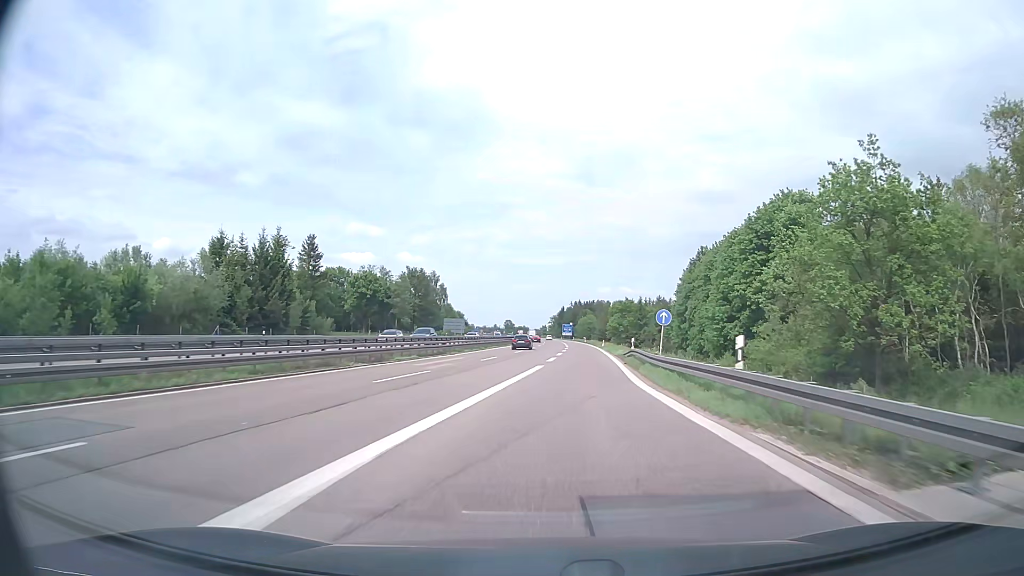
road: motorway_link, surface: asphalt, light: Day
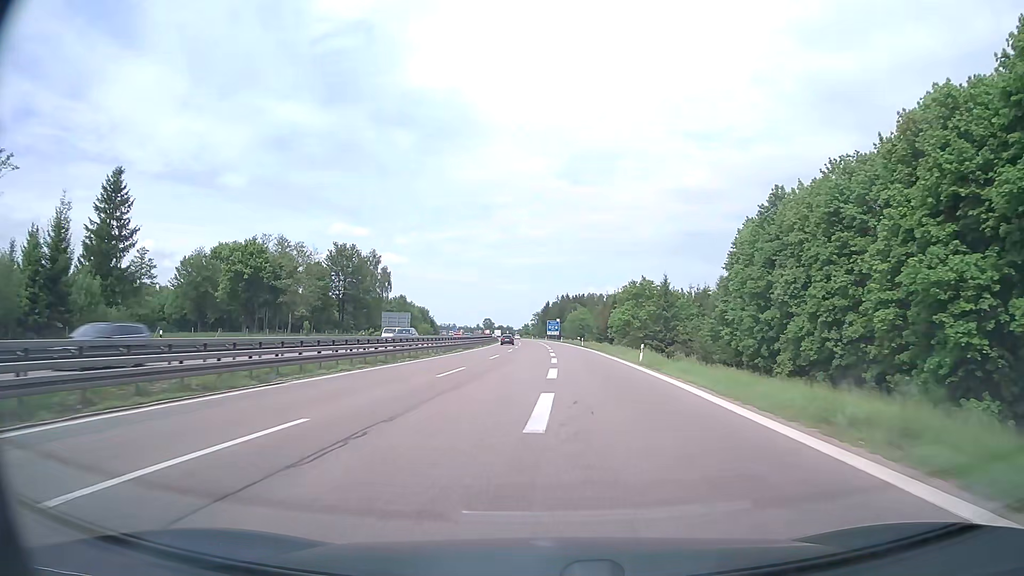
(+2.0, +50.4) m; +2°
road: motorway
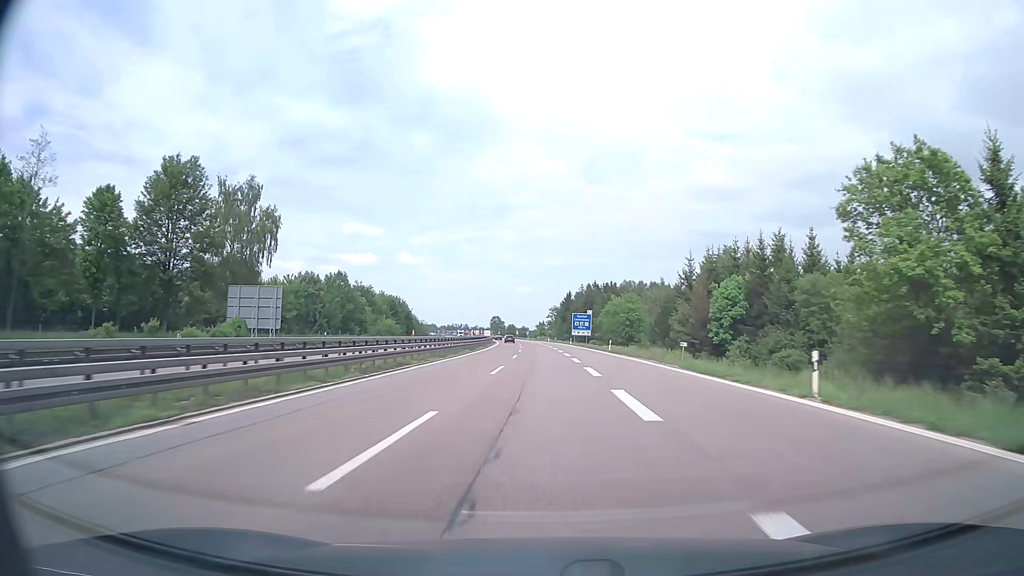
(-1.0, +70.8) m; -2°
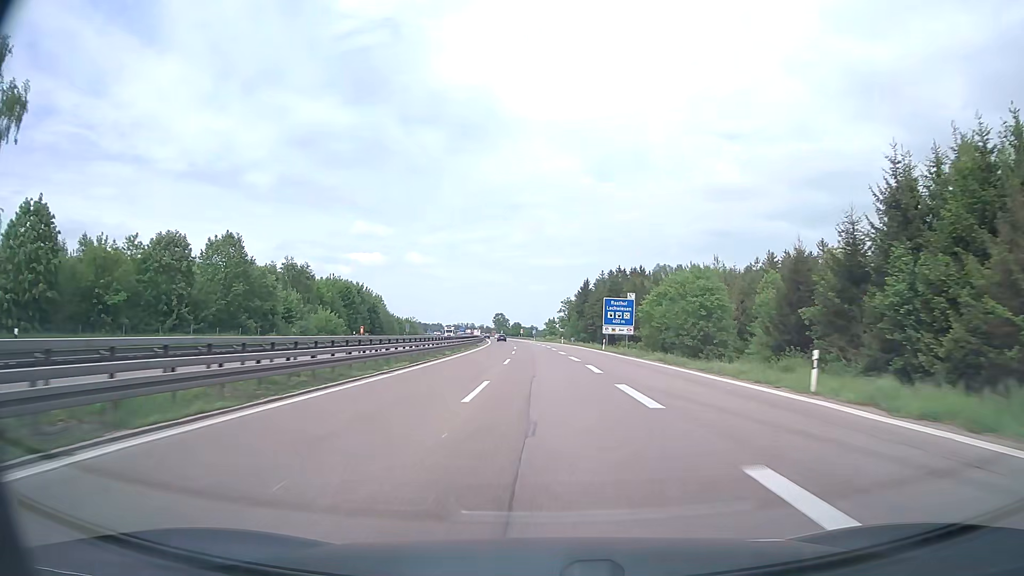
(-0.3, +46.3) m; -1°
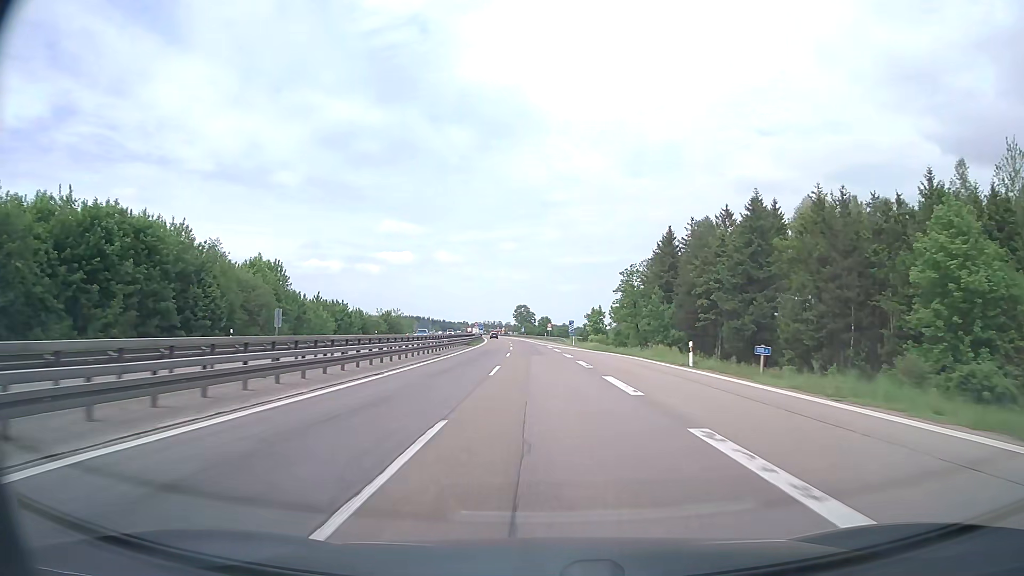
(-1.8, +81.2) m; -3°
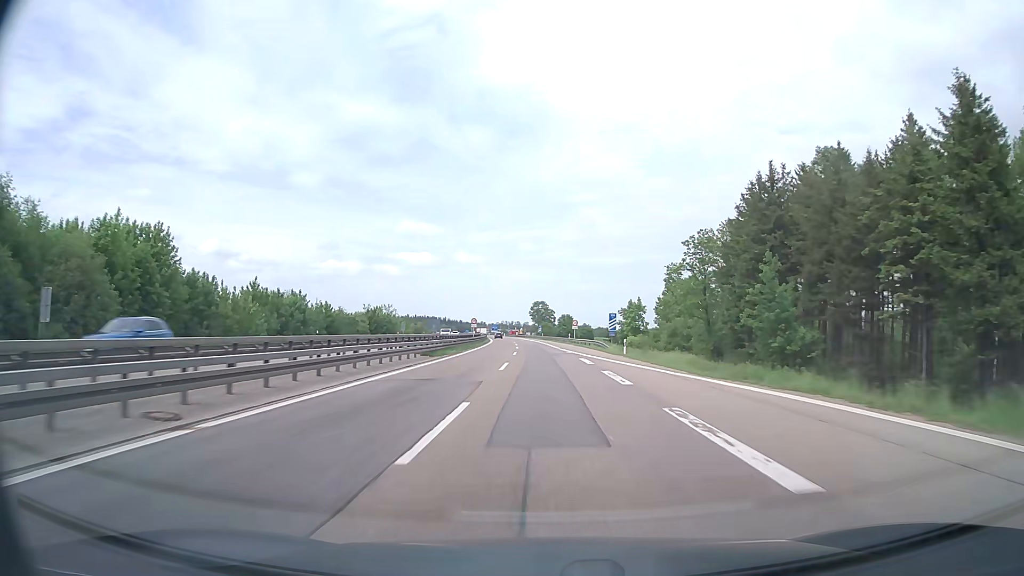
(-0.4, +33.4) m; -2°
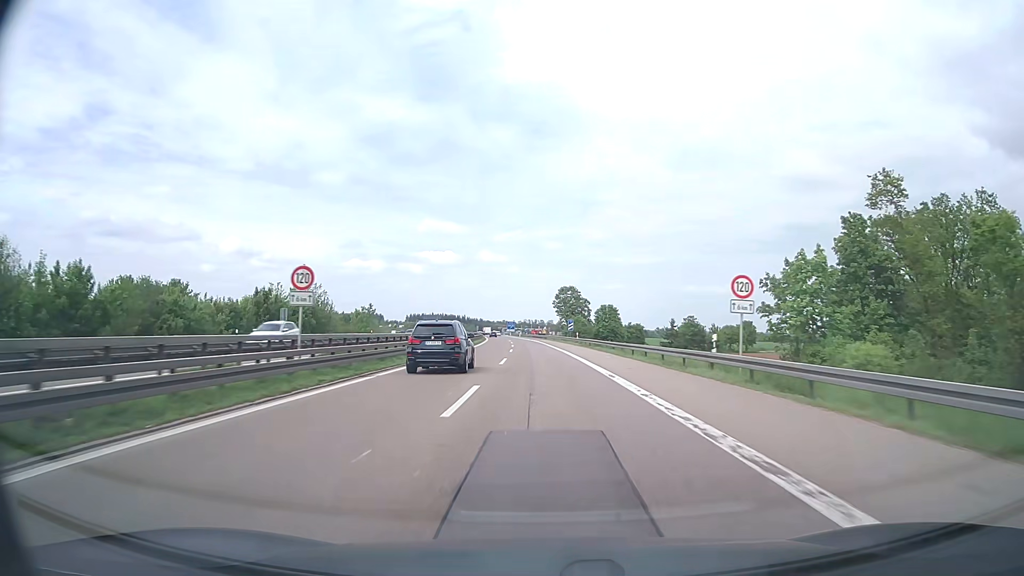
(-1.1, +68.0) m; -2°
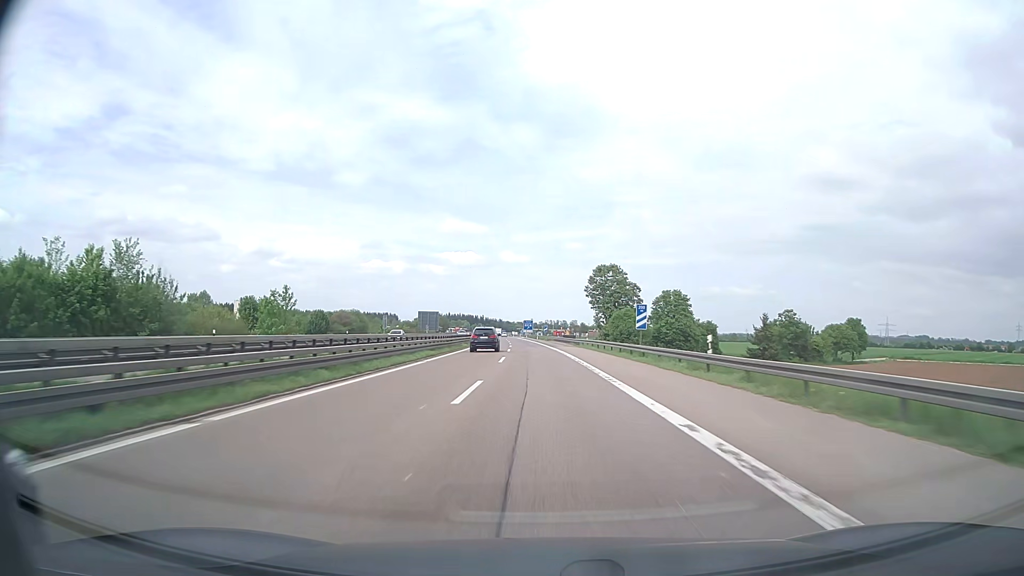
(-0.8, +51.9) m; -2°
(0, +10) (0, +20) (0, +30) (0, +40) (-1, +50) (-1, +60) (-2, +70) (-2, +80) (-3, +90) (-3, +100) m
